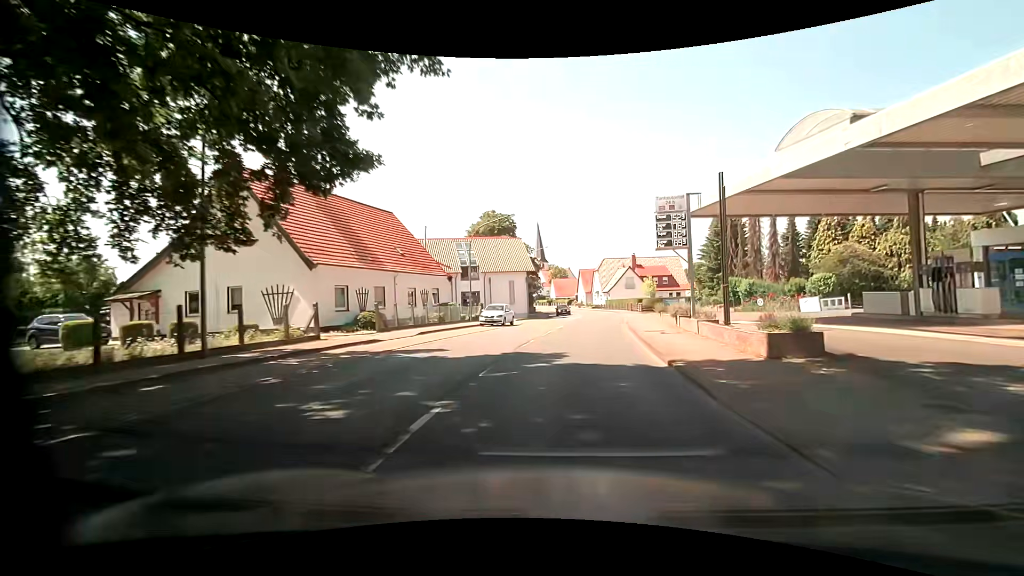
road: primary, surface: asphalt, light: Day
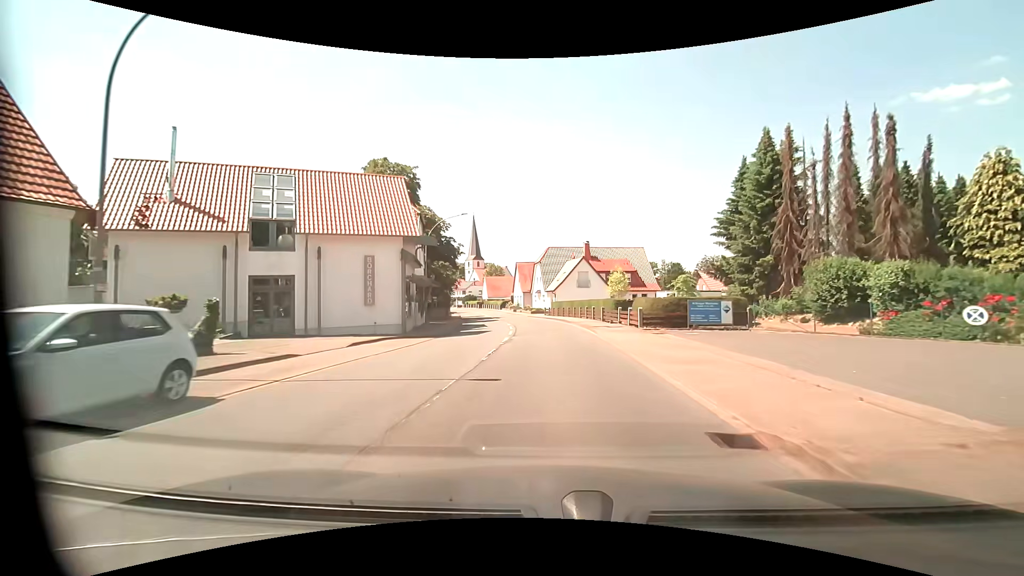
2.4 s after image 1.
(+1.8, +27.6) m; +7°
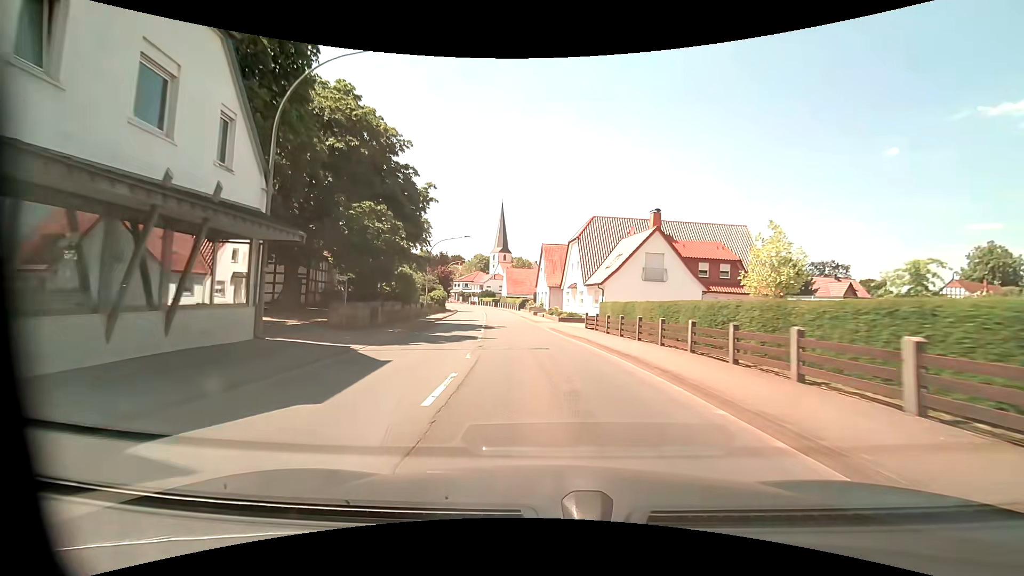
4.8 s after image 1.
(-0.5, +29.6) m; -3°
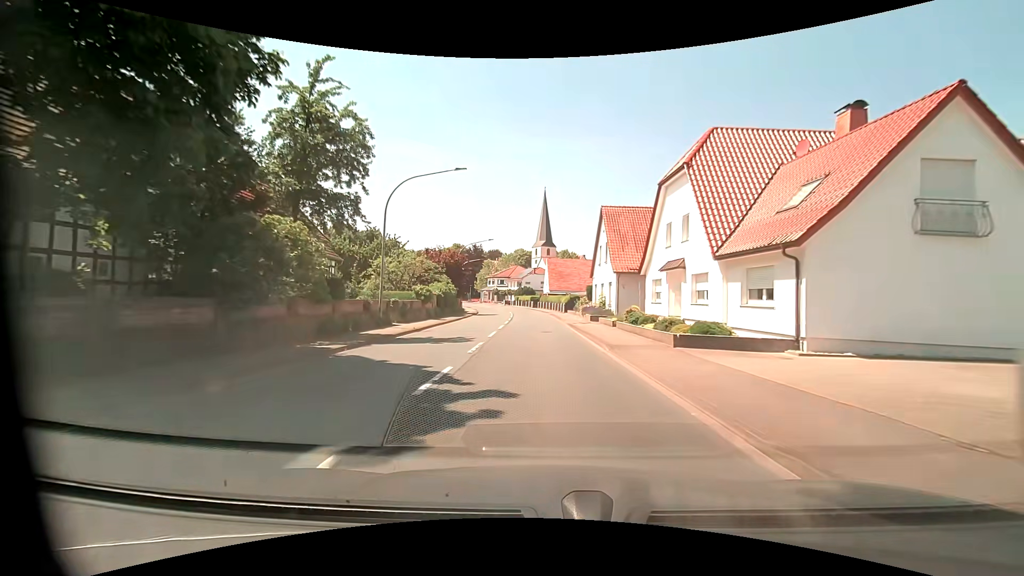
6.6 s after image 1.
(-1.1, +24.1) m; -5°
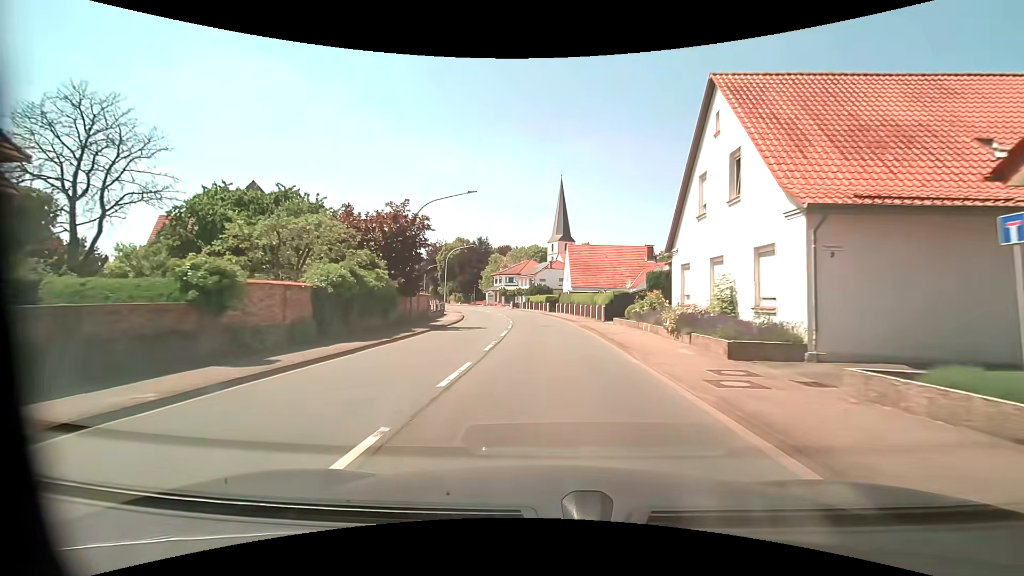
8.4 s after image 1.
(-0.5, +23.6) m; -2°
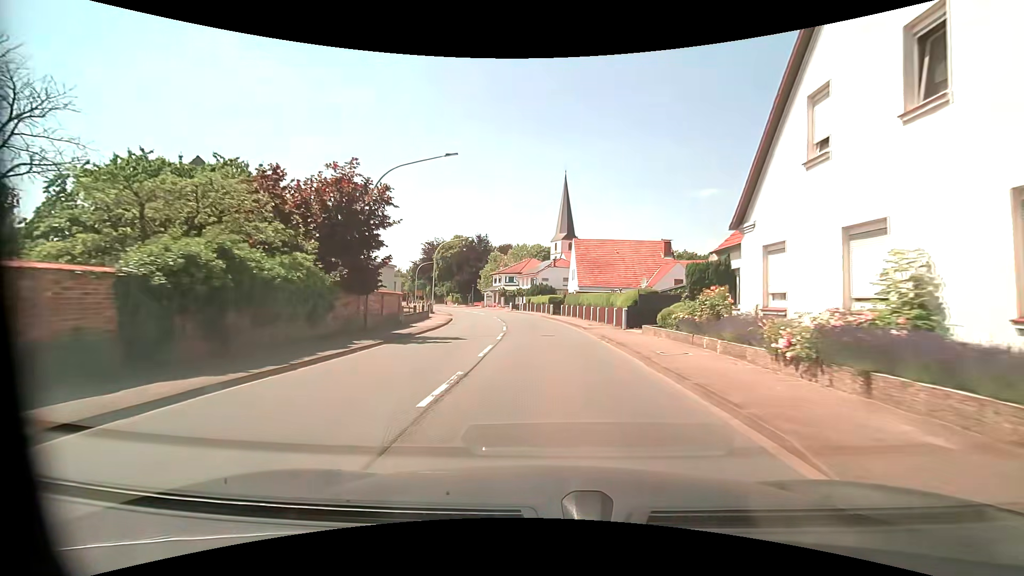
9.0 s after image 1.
(-0.1, +7.6) m; -1°
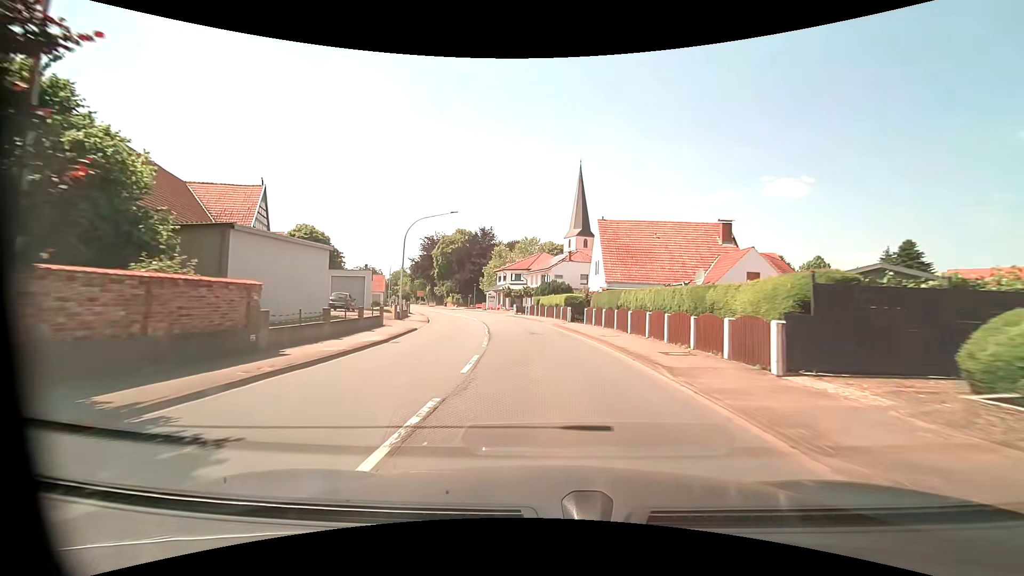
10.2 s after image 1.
(-0.1, +15.0) m; -1°
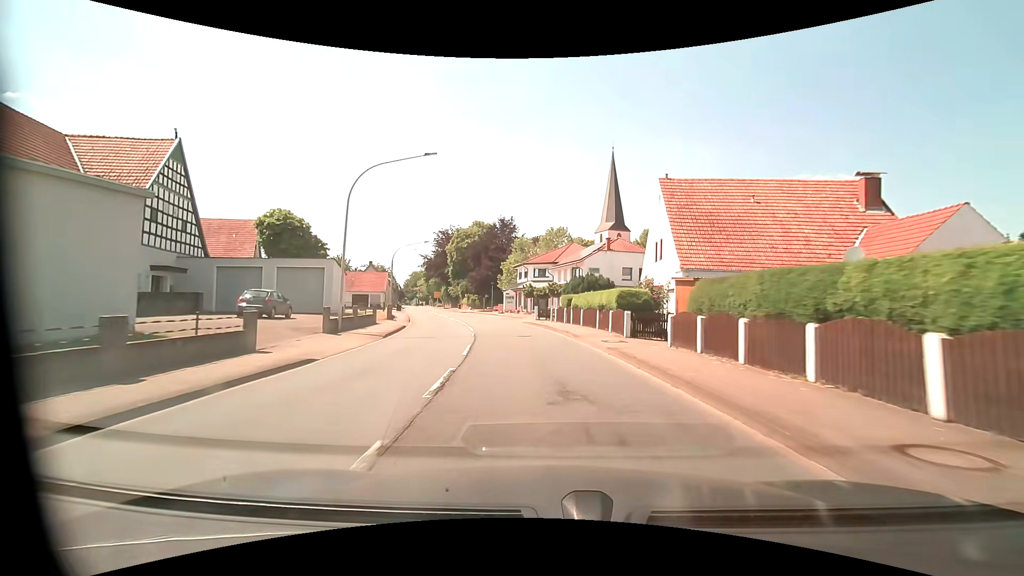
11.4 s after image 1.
(-0.3, +14.8) m; -3°
(0, +10) (-1, +20) (-3, +30) (-5, +40) (-8, +49) (-11, +59) (-14, +68) (-16, +78) (-19, +88) (-22, +97) m
